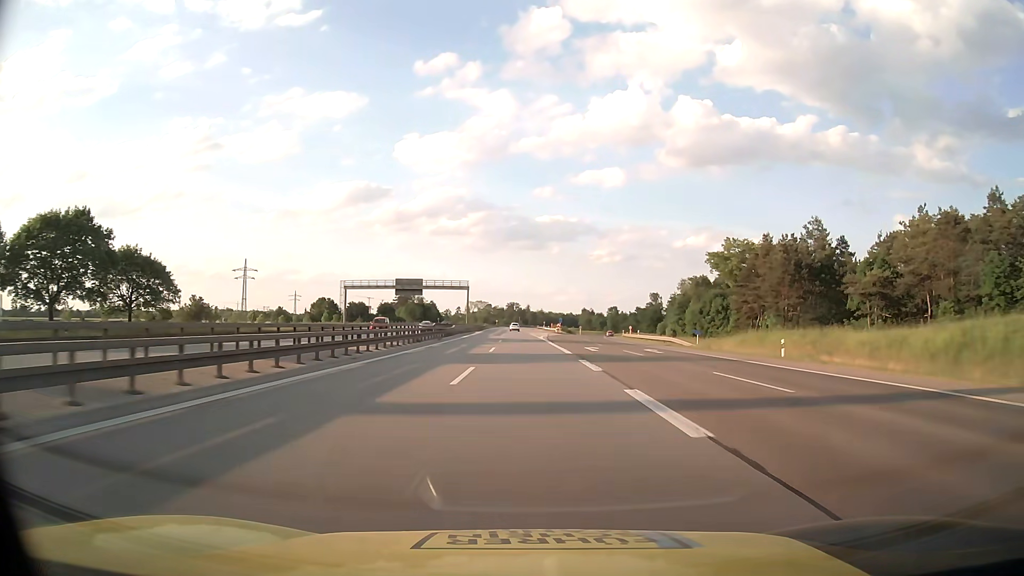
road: motorway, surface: asphalt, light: Day
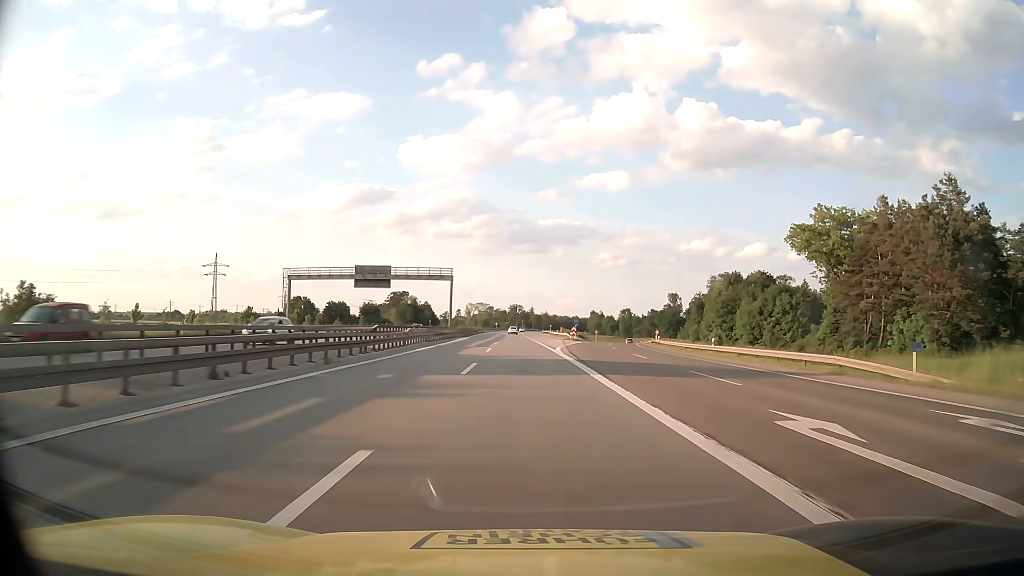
(-0.1, +32.3) m; 0°
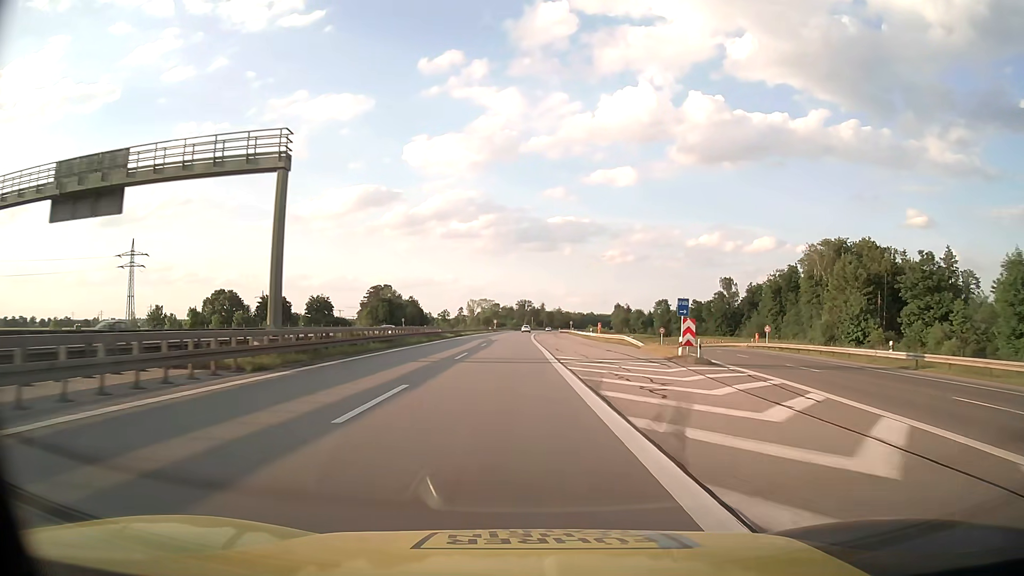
(-0.2, +64.7) m; -1°
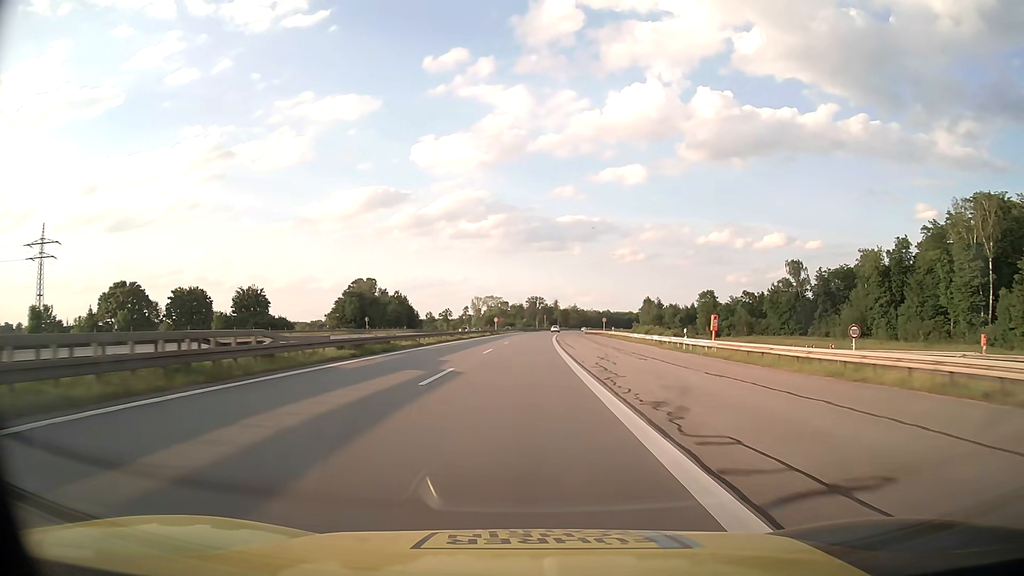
(-0.6, +48.5) m; -1°
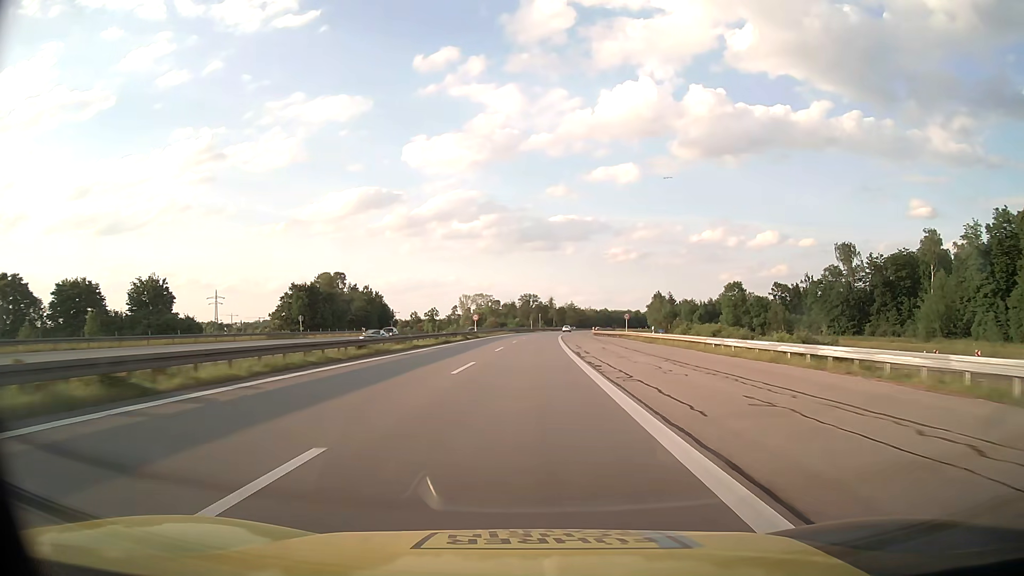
(+0.1, +32.3) m; +1°
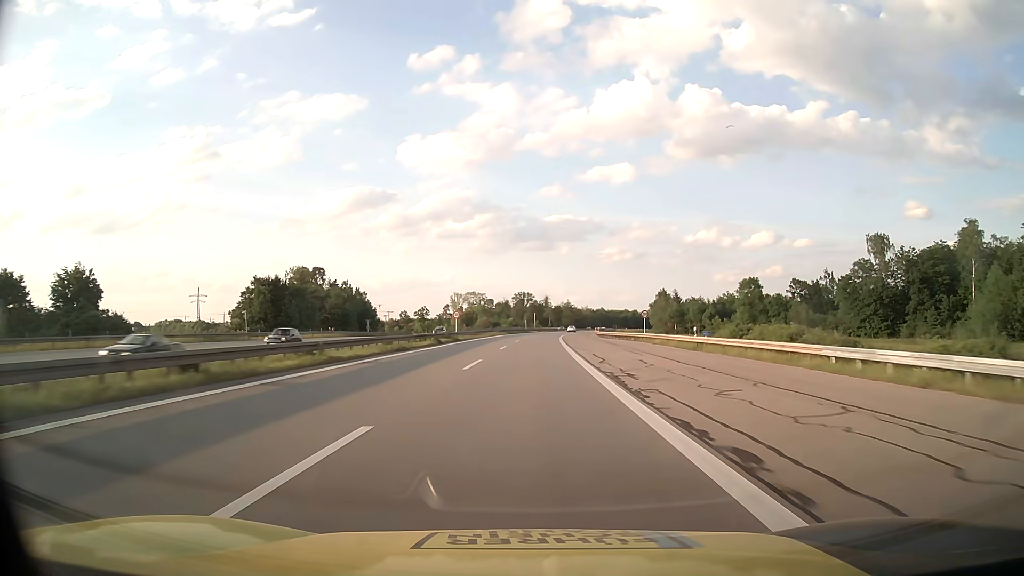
(+0.1, +16.2) m; 0°
(0, +10) (0, +20) (0, +30) (0, +40) (+1, +50) (+1, +60) (+1, +70) (+2, +80) (+2, +90) (+3, +100) m
